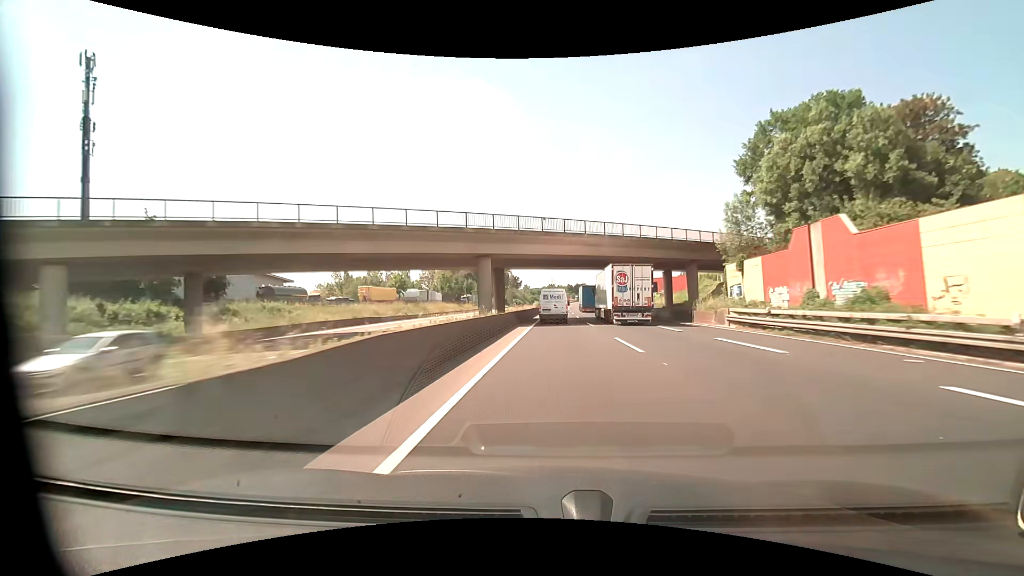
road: motorway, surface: asphalt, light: Day
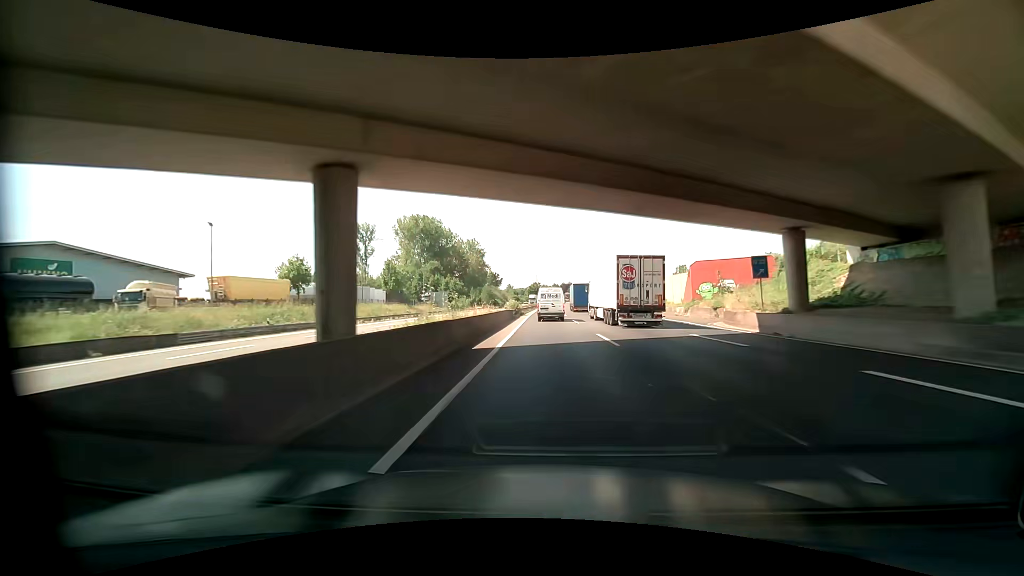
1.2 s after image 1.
(+0.6, +34.1) m; +2°
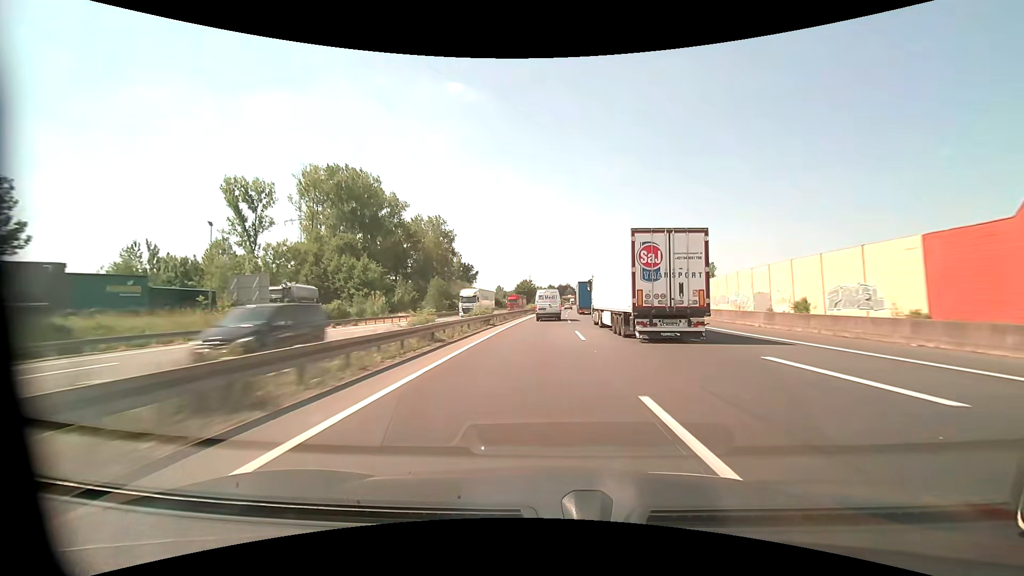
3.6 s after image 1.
(+0.5, +68.8) m; +1°
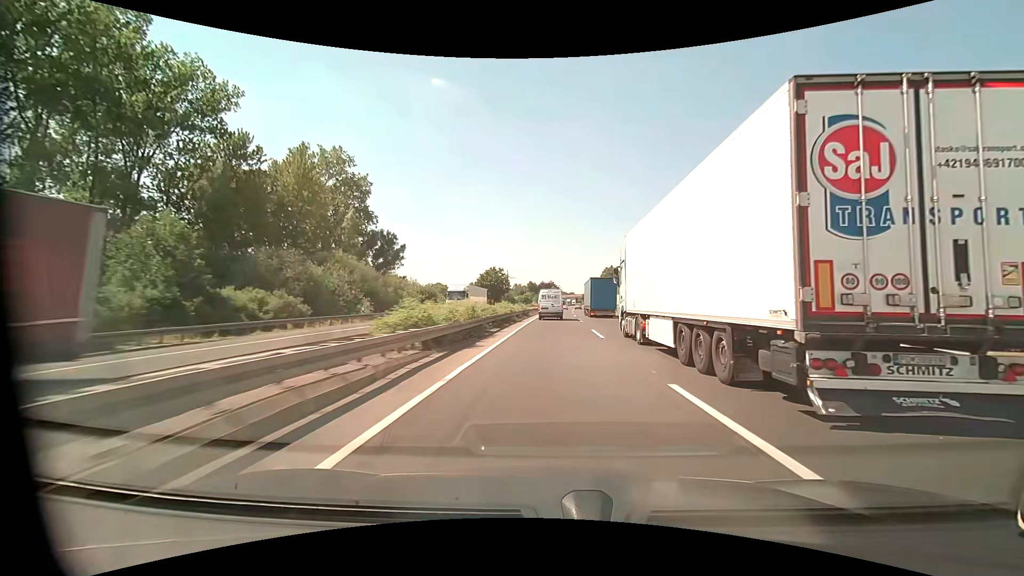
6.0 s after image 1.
(+0.8, +70.8) m; +2°
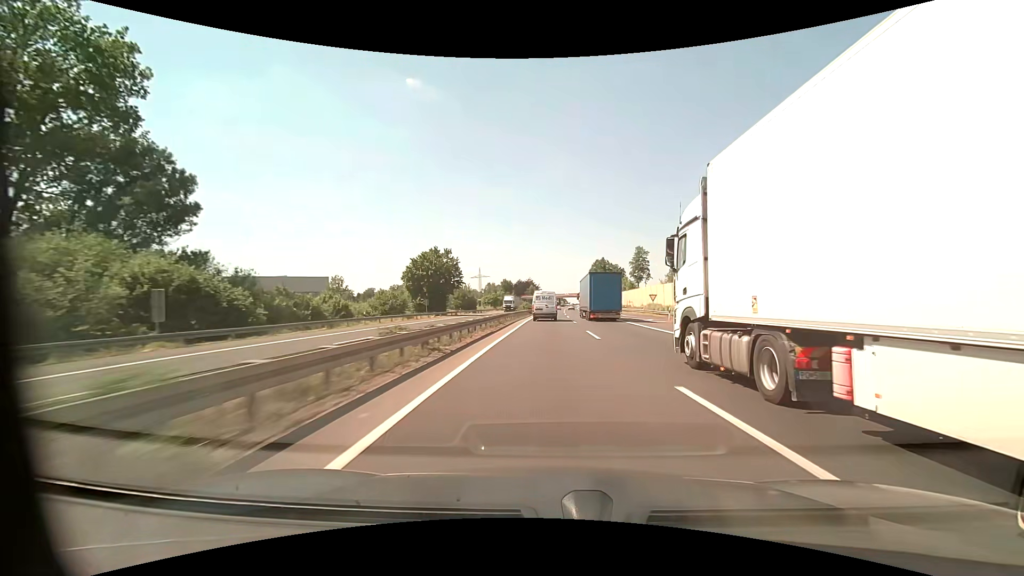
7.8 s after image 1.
(+1.3, +54.1) m; +2°
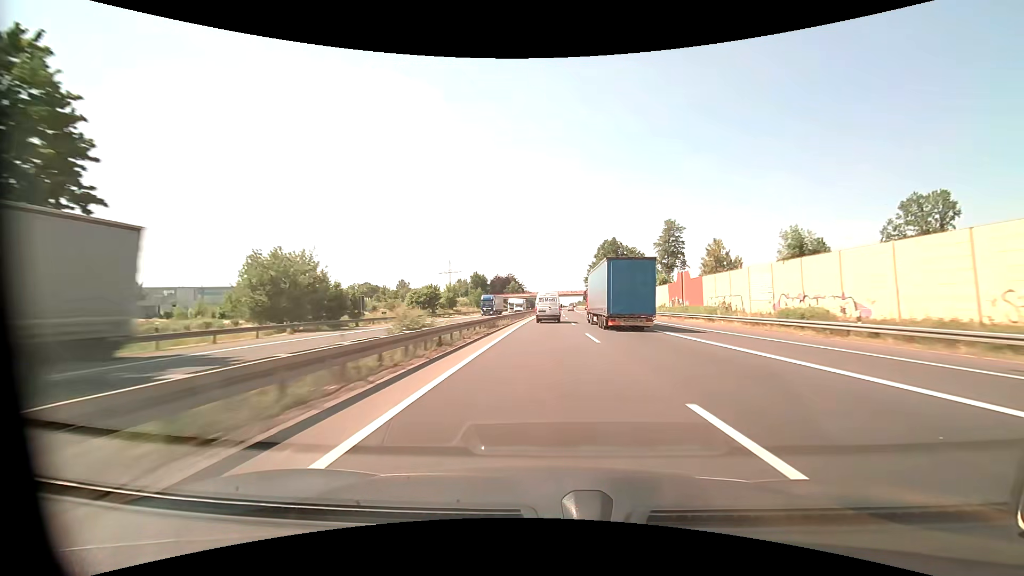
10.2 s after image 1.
(+1.1, +73.3) m; +2°
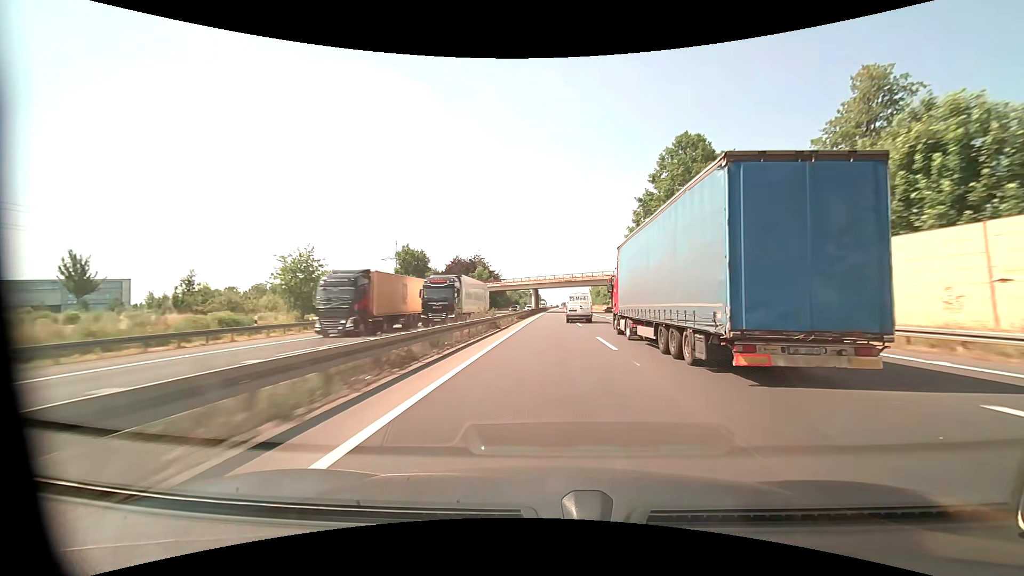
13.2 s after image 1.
(+1.3, +93.1) m; +1°
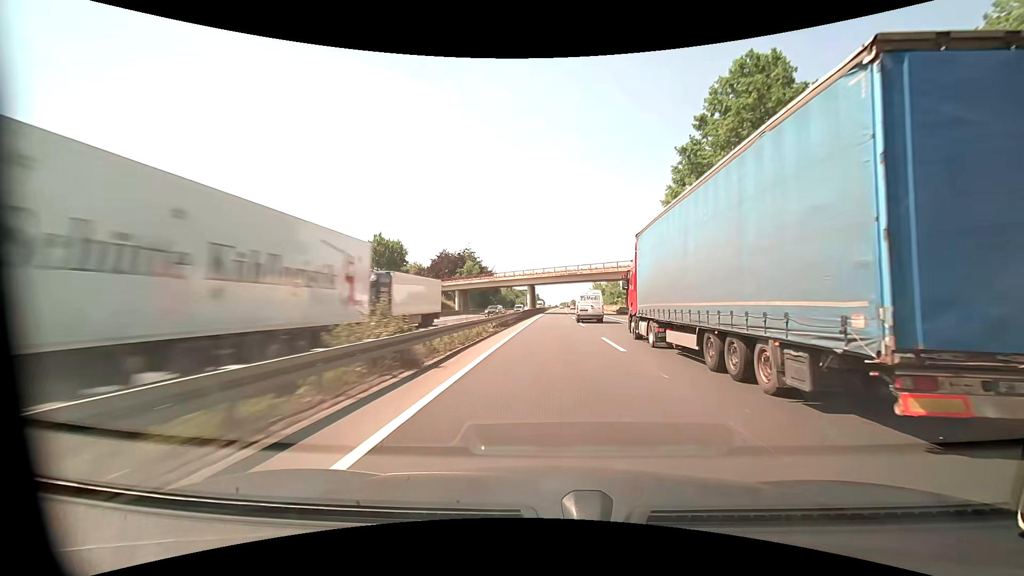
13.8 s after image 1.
(0.0, +18.7) m; 0°
(0, +10) (0, +20) (0, +30) (0, +40) (+1, +50) (+1, +60) (+1, +70) (+2, +80) (+2, +90) (+2, +100) m
